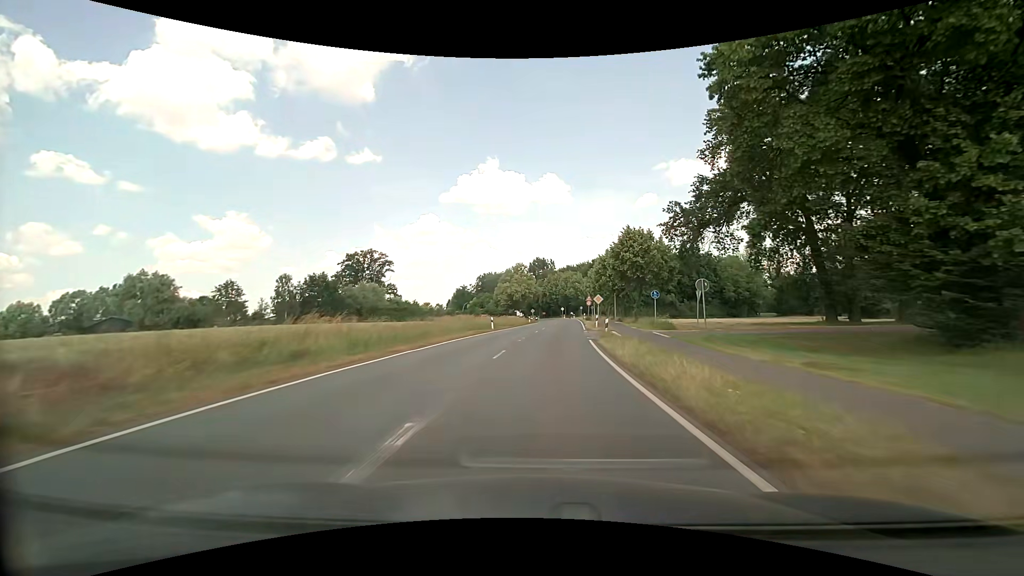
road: secondary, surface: asphalt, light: Day
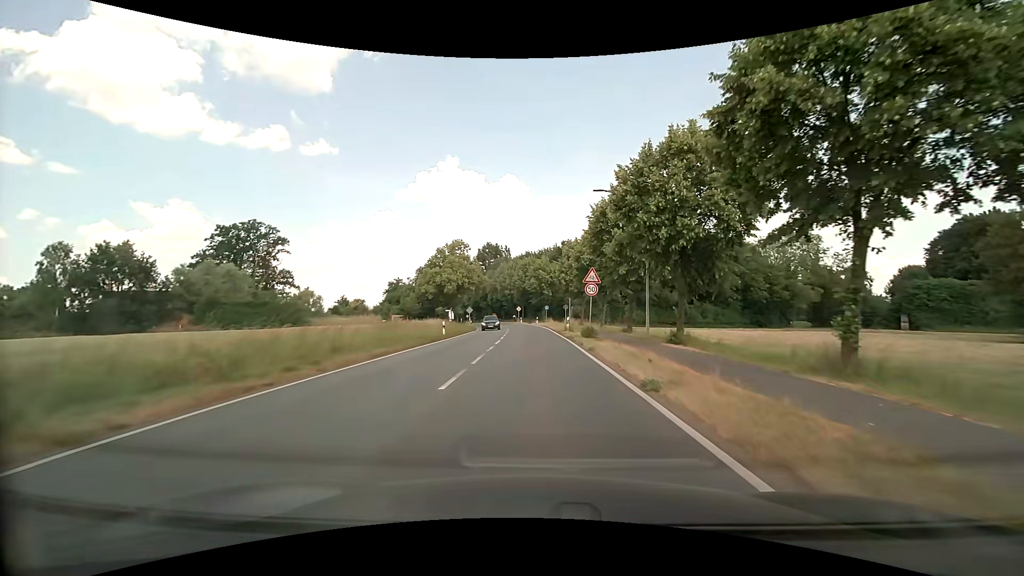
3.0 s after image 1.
(+2.4, +42.0) m; +6°
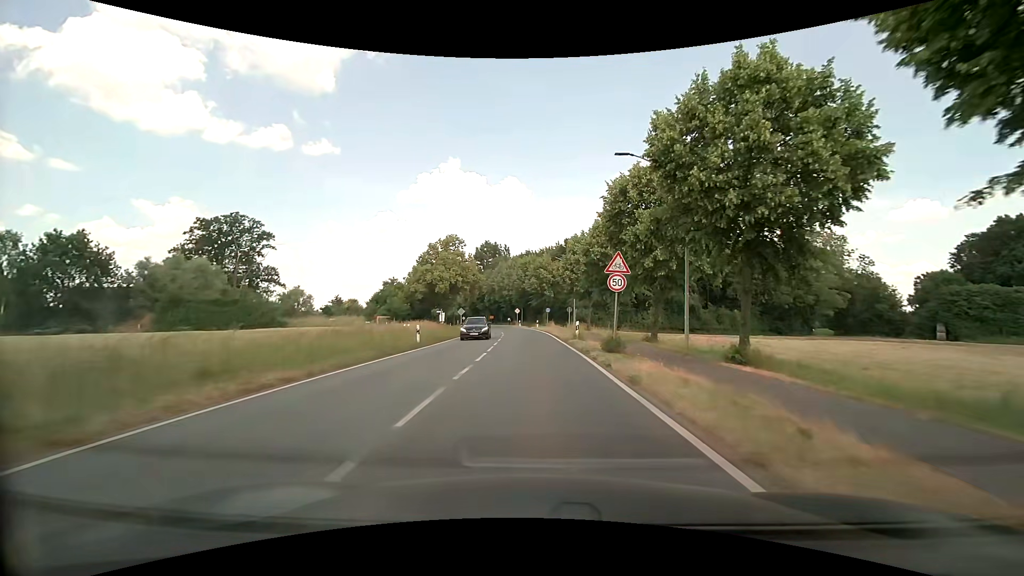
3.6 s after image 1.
(0.0, +7.4) m; -1°
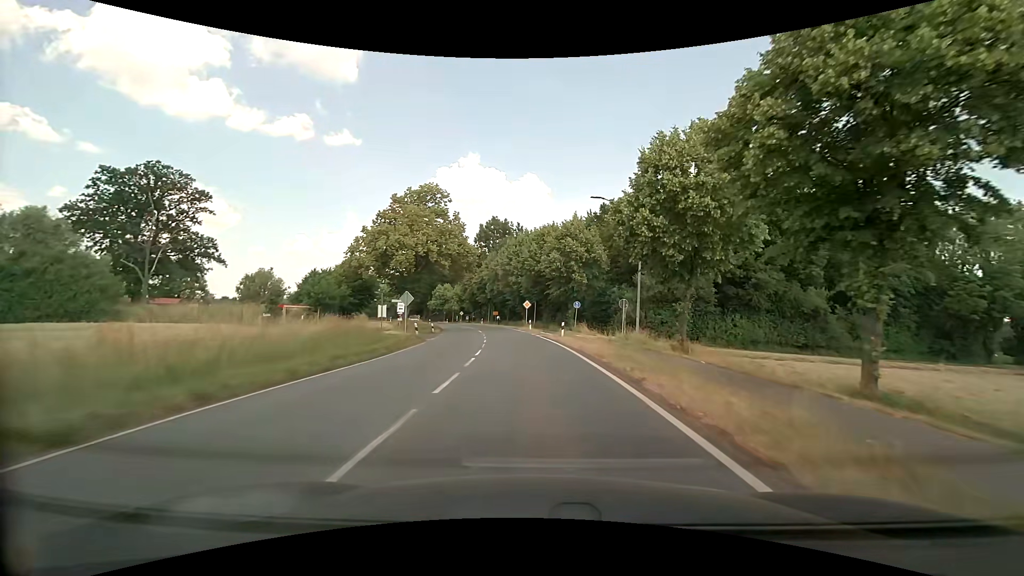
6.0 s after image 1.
(-0.2, +29.6) m; -2°
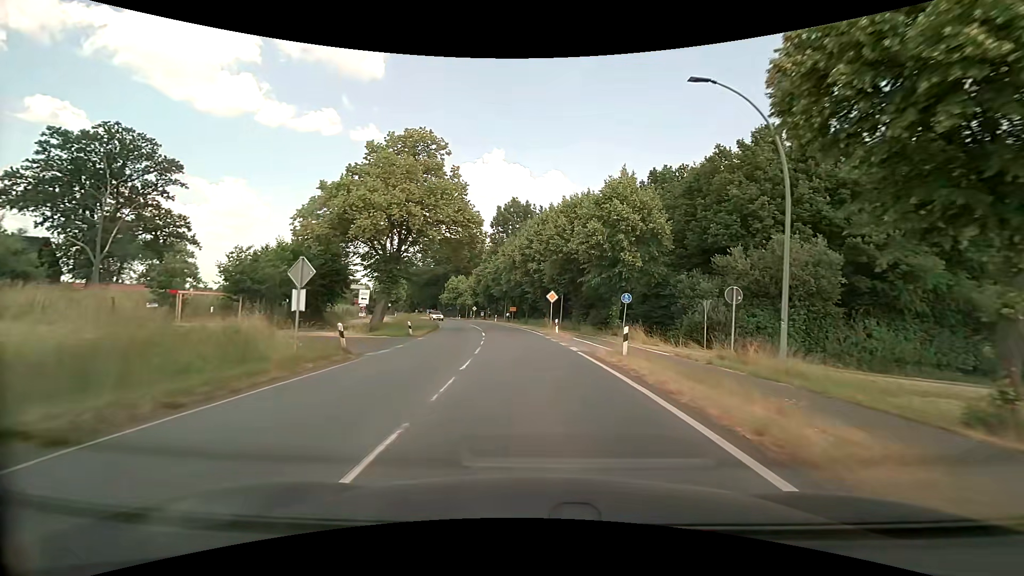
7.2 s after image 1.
(-0.2, +14.8) m; -2°
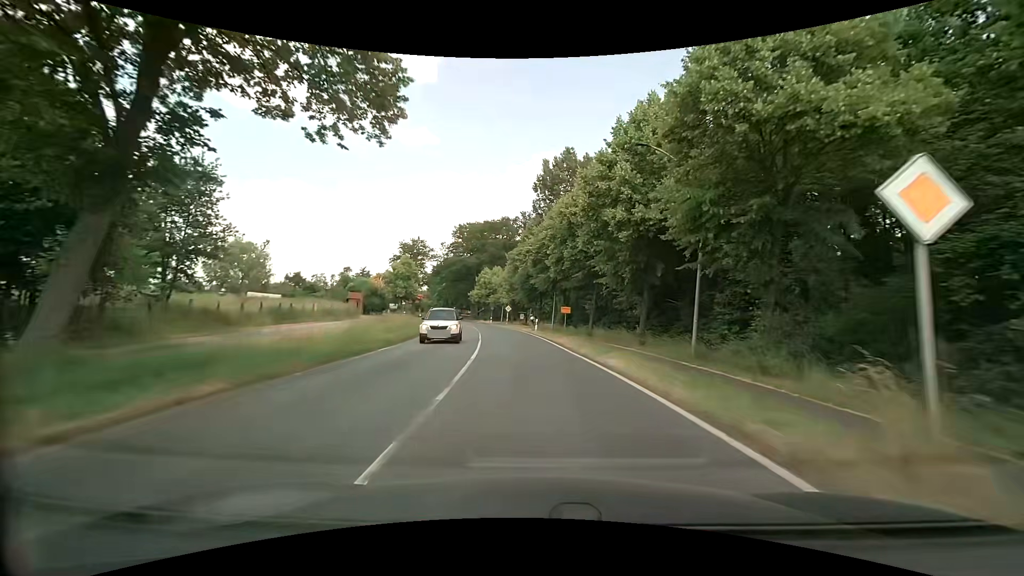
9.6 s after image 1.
(-1.6, +29.7) m; -6°
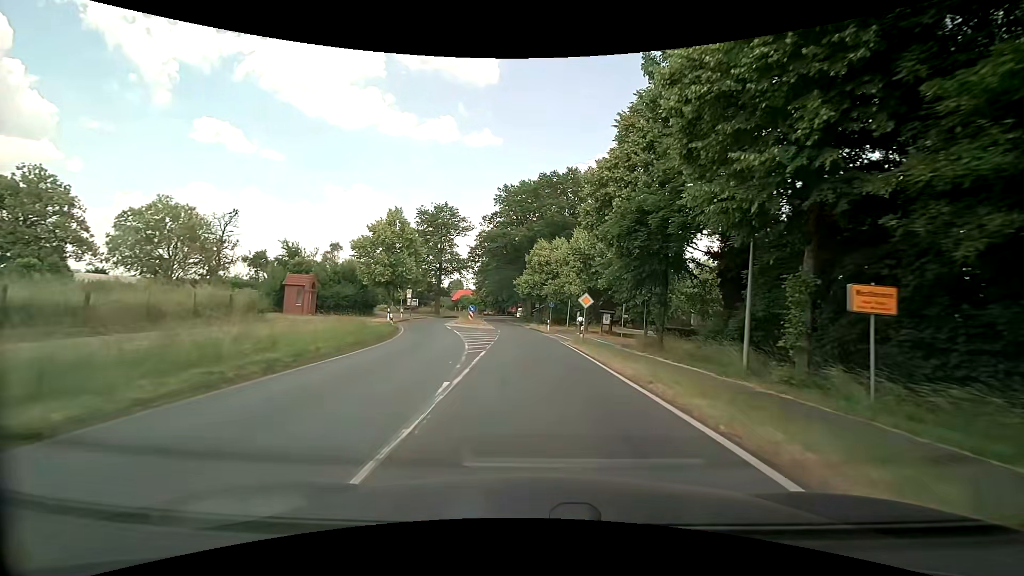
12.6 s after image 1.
(-2.4, +37.3) m; -7°
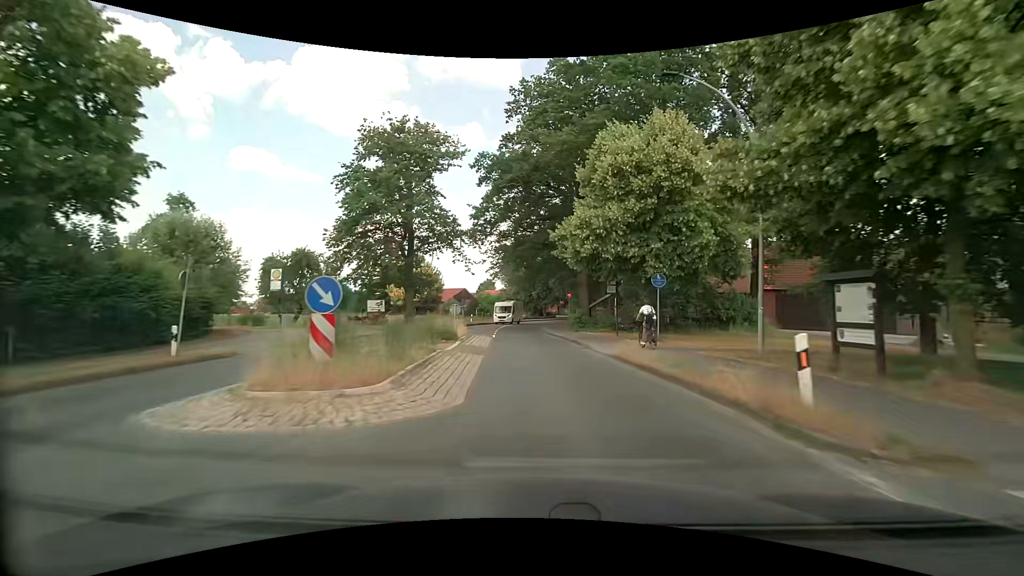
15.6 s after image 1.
(-1.2, +37.5) m; -4°
(0, +10) (-1, +20) (-1, +30) (-2, +40) (-2, +50) (-1, +60) (0, +70) (+2, +80) (+4, +89) (+8, +99) m
